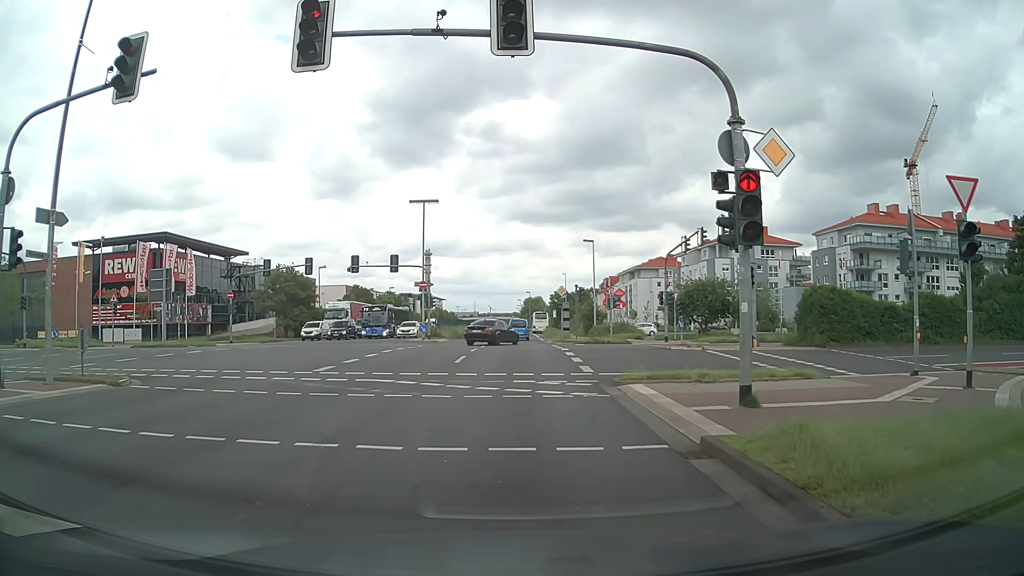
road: primary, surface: asphalt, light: Day
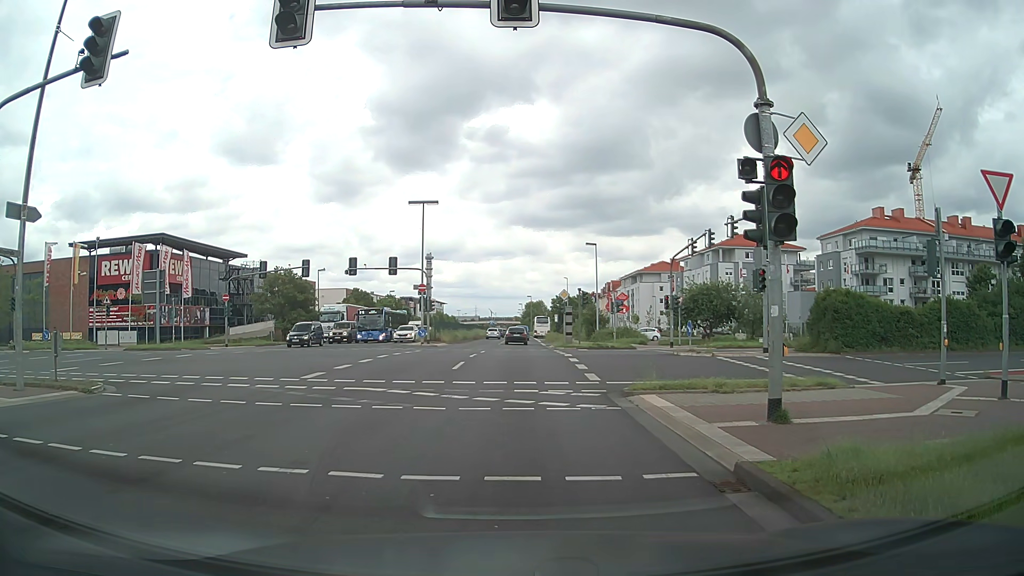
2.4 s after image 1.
(0.0, +1.2) m; -2°
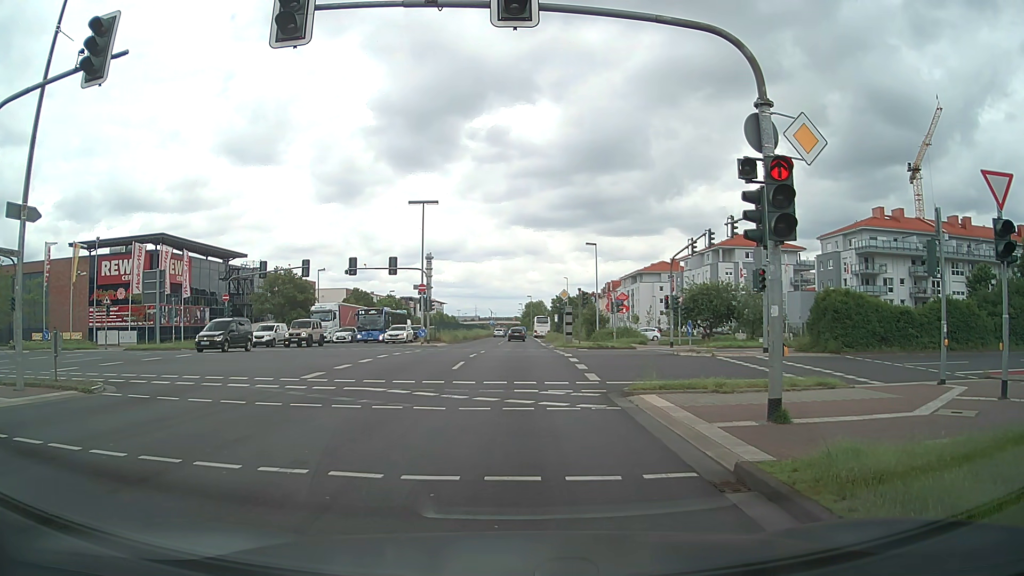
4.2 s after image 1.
(0.0, 0.0) m; 0°
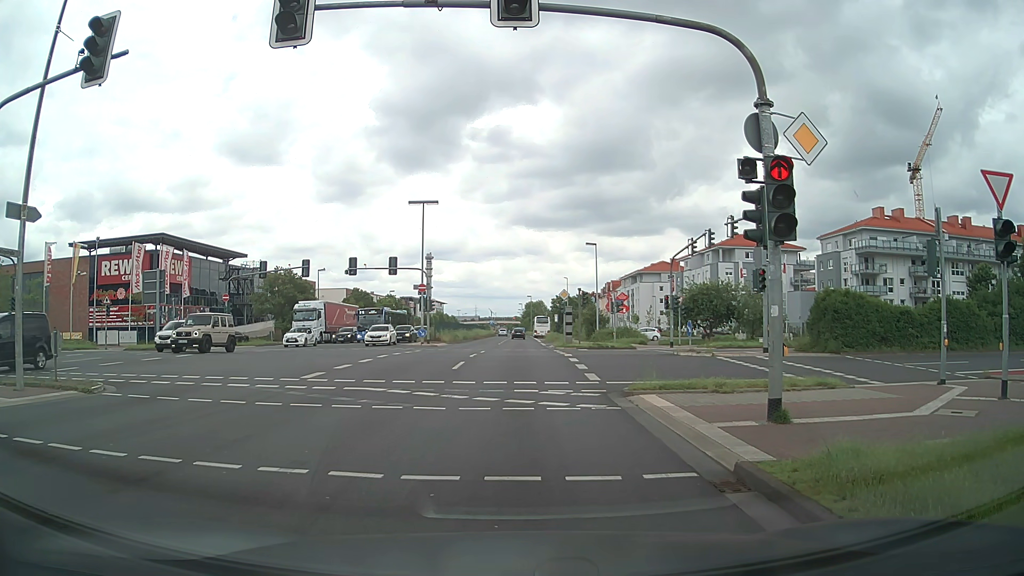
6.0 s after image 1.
(0.0, 0.0) m; 0°
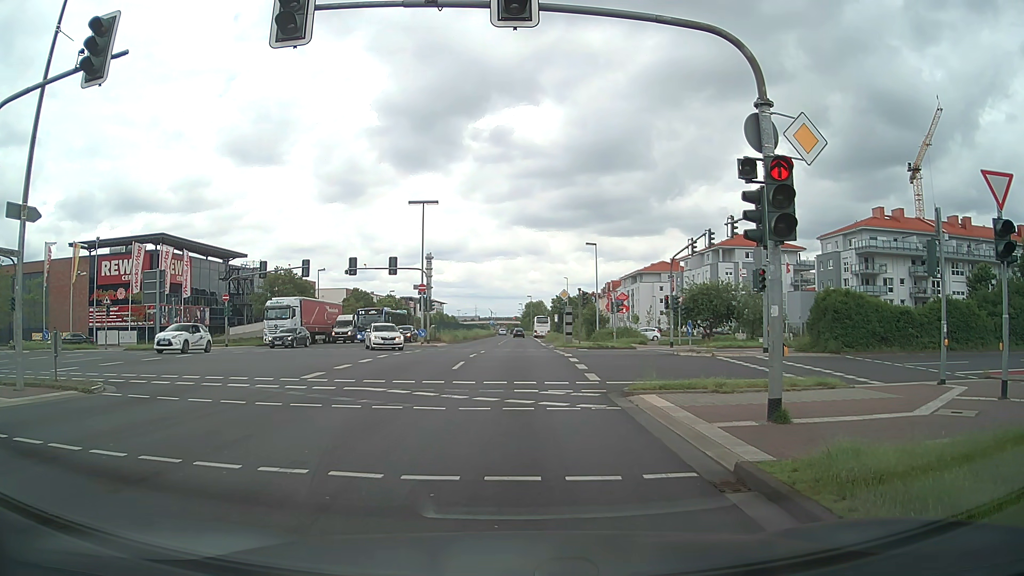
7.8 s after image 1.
(0.0, 0.0) m; 0°
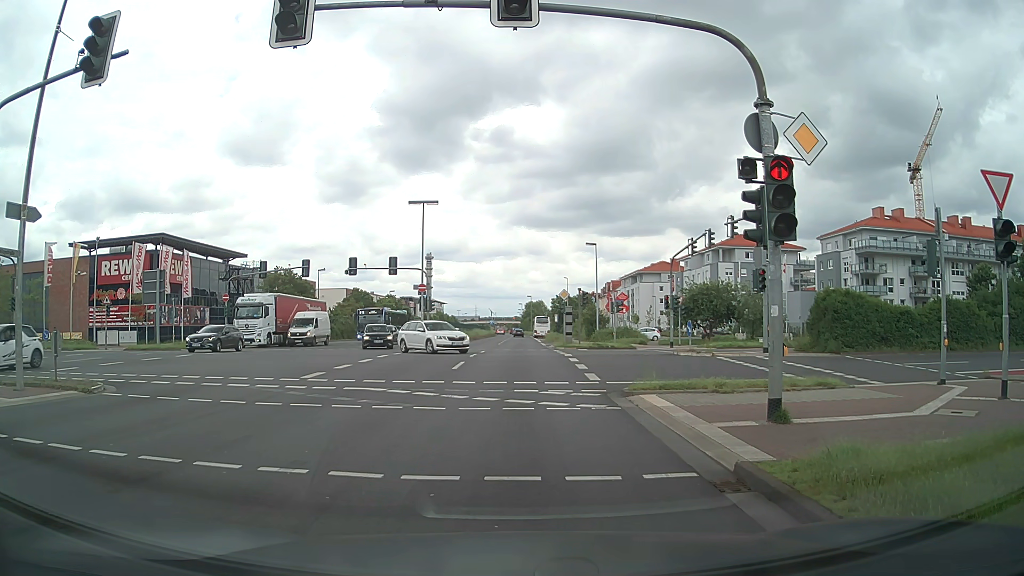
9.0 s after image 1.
(0.0, 0.0) m; 0°
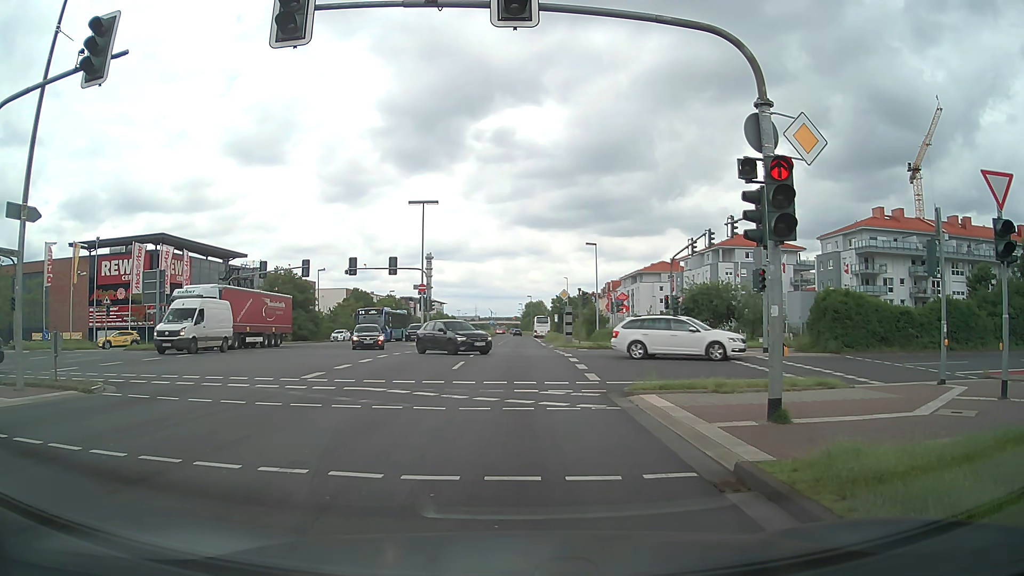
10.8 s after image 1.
(0.0, 0.0) m; 0°
(0, +10) (+1, +20) (+1, +30) (+1, +40) (+2, +50) (+2, +60) (+3, +70) (+3, +80) (+4, +90) (+4, +100) m
